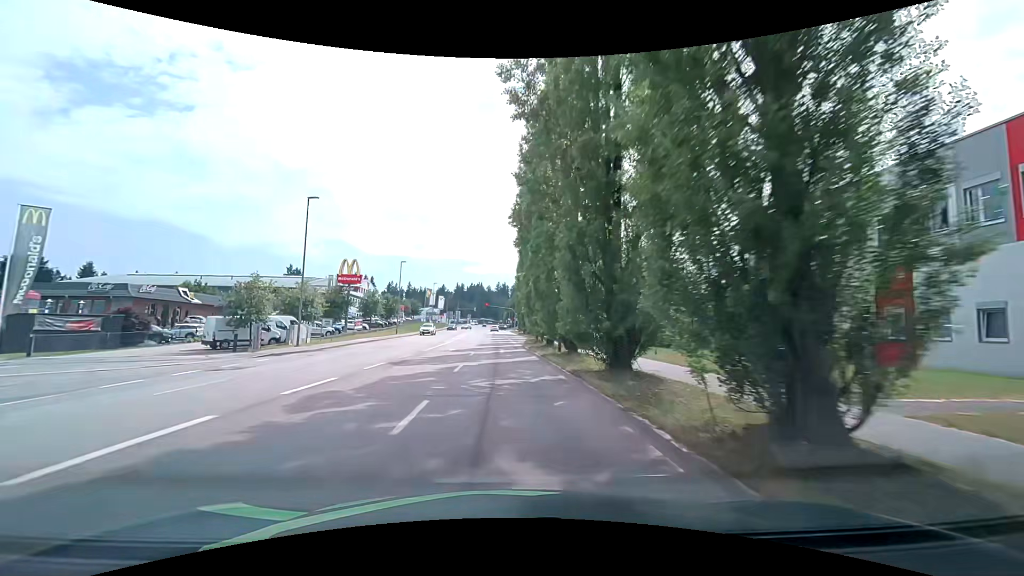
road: tertiary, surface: asphalt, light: Day
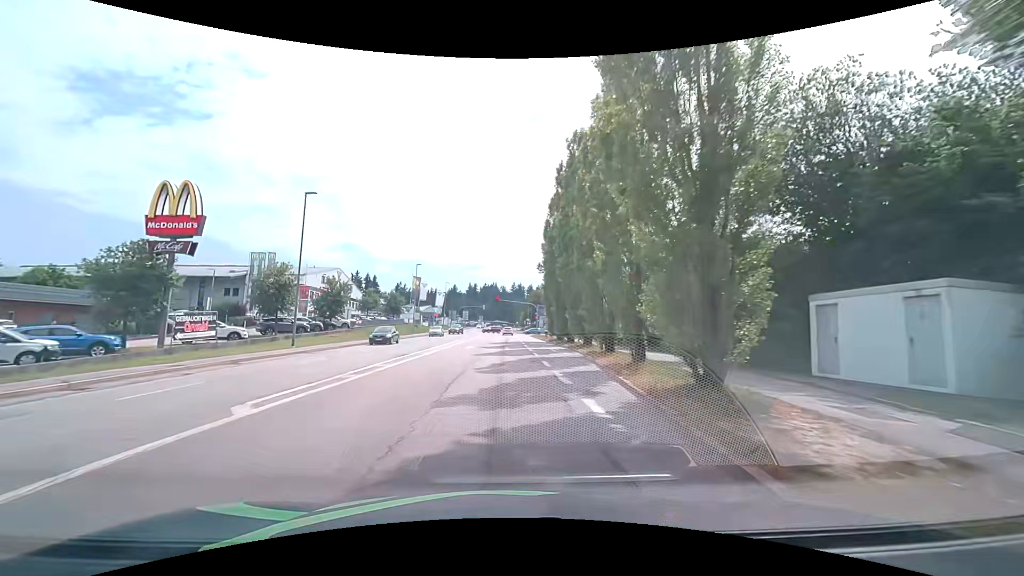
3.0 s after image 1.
(+0.1, +37.5) m; 0°
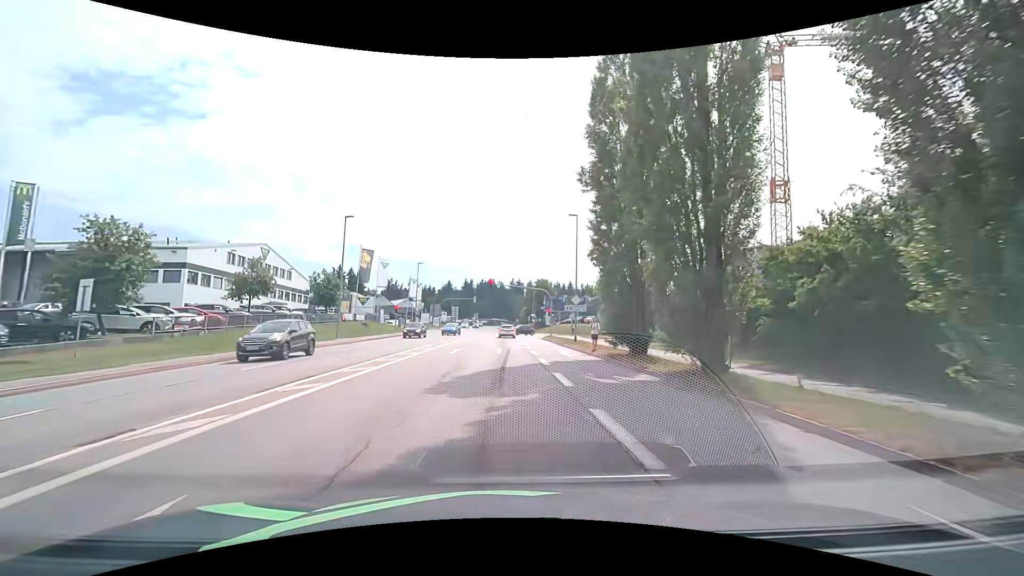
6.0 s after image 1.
(-0.3, +31.3) m; -1°
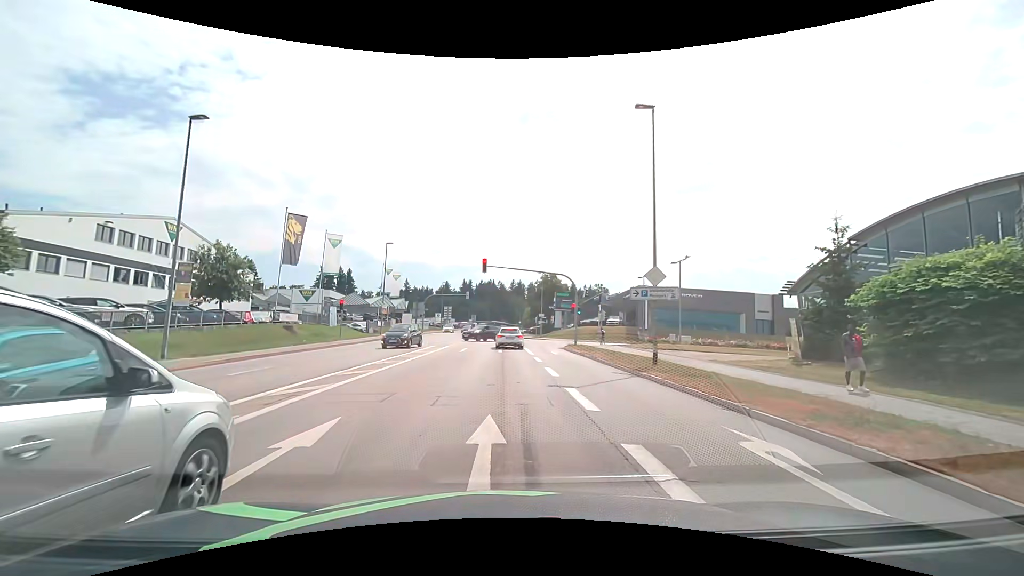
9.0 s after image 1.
(-0.1, +20.3) m; 0°
